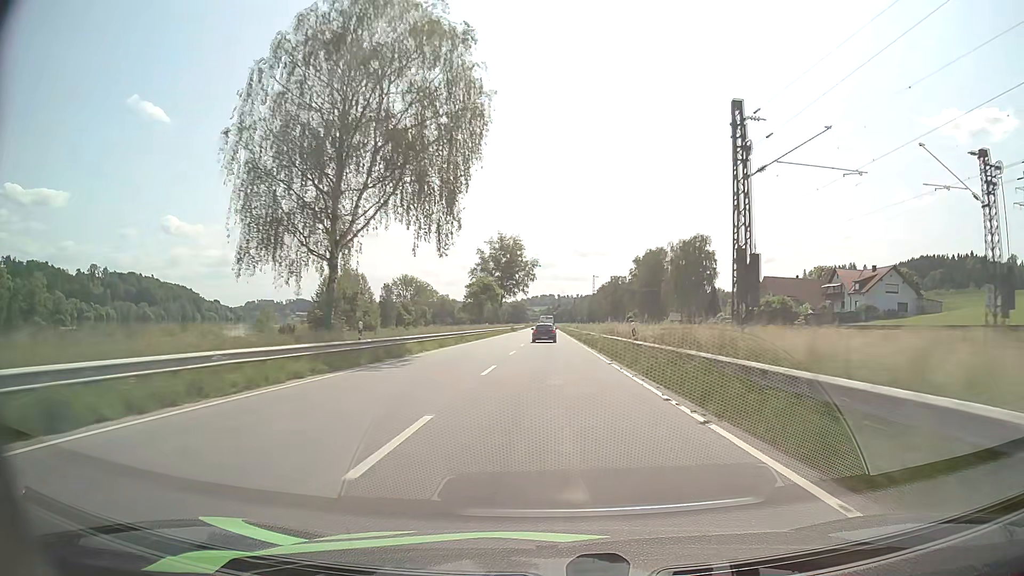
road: primary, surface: asphalt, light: Day
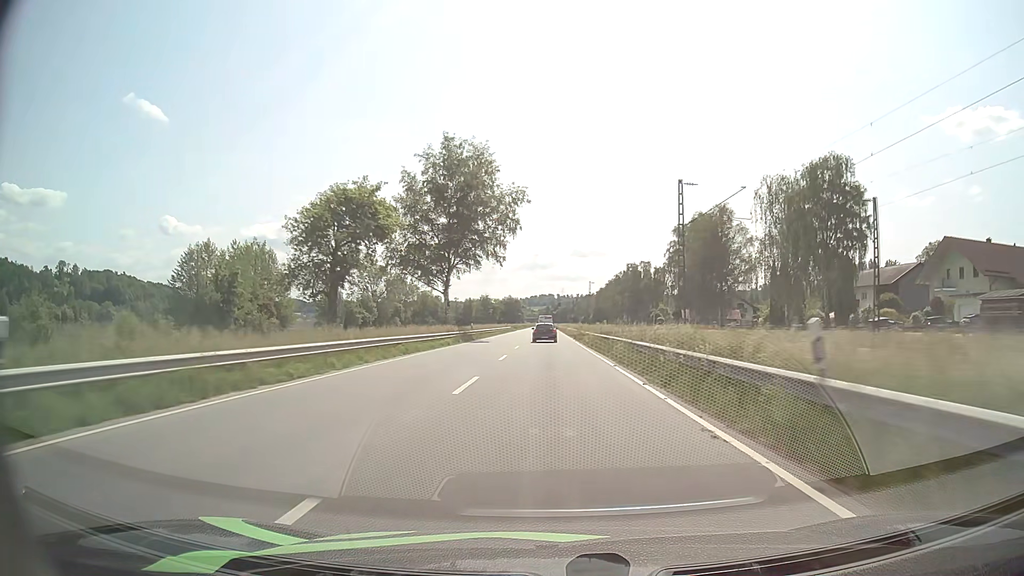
(+0.1, +65.2) m; 0°
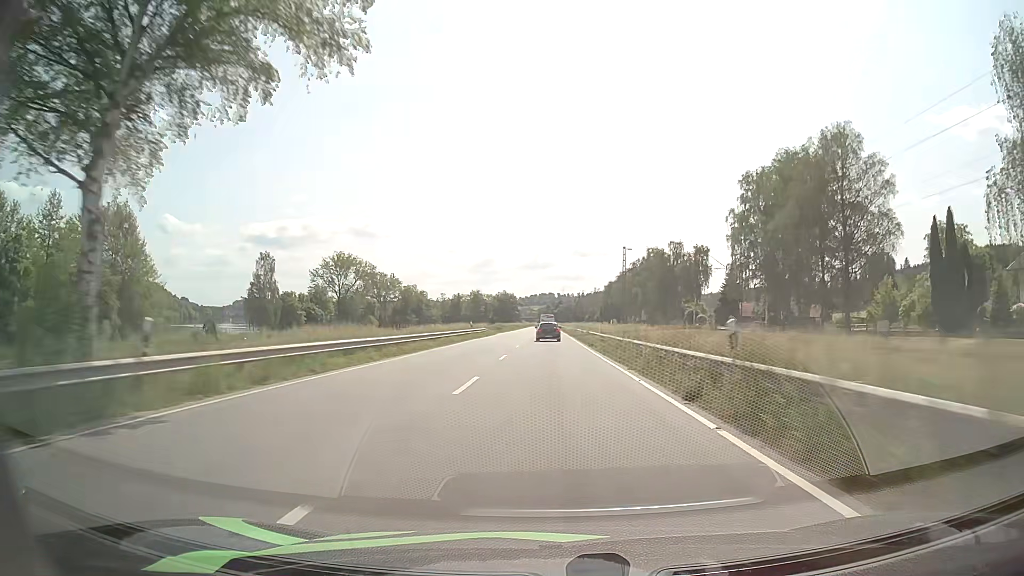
(-0.1, +48.5) m; 0°
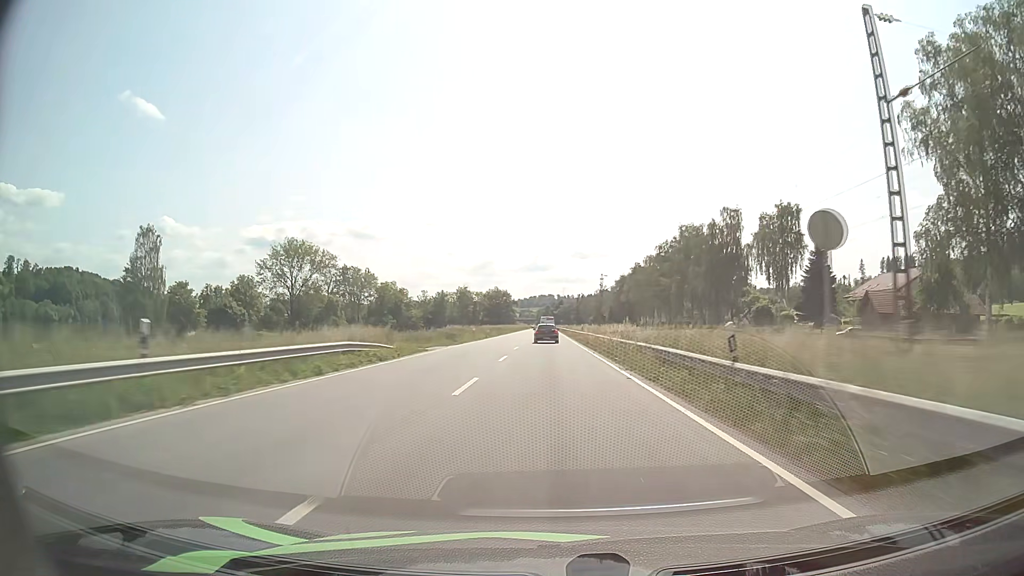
(-0.1, +48.2) m; 0°
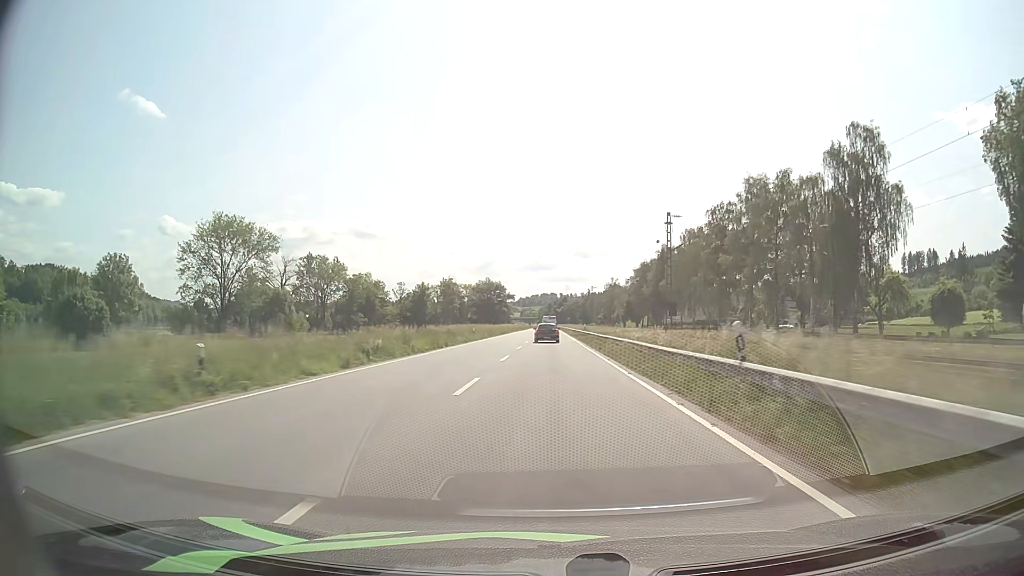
(0.0, +48.3) m; 0°
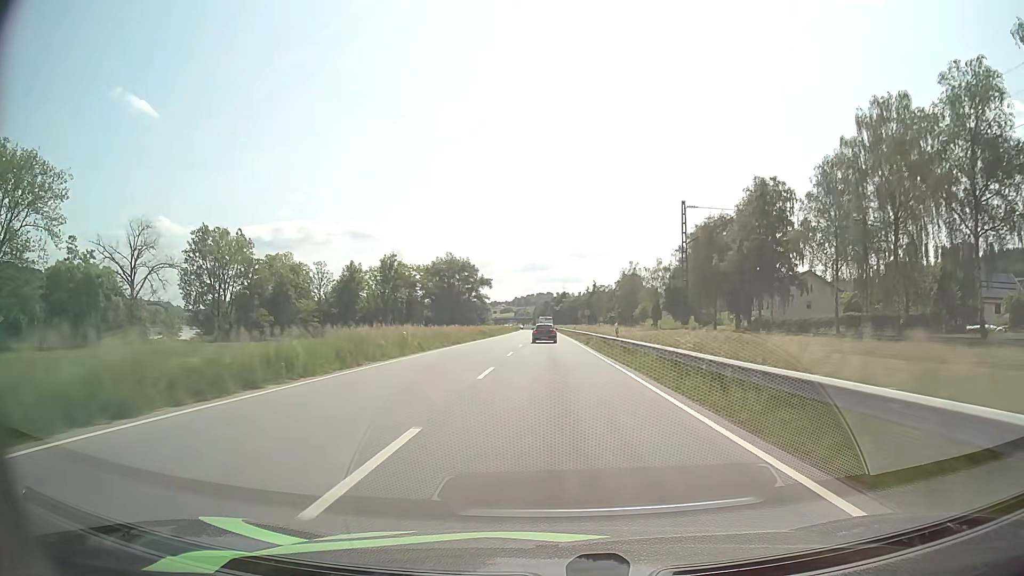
(+0.1, +80.7) m; 0°
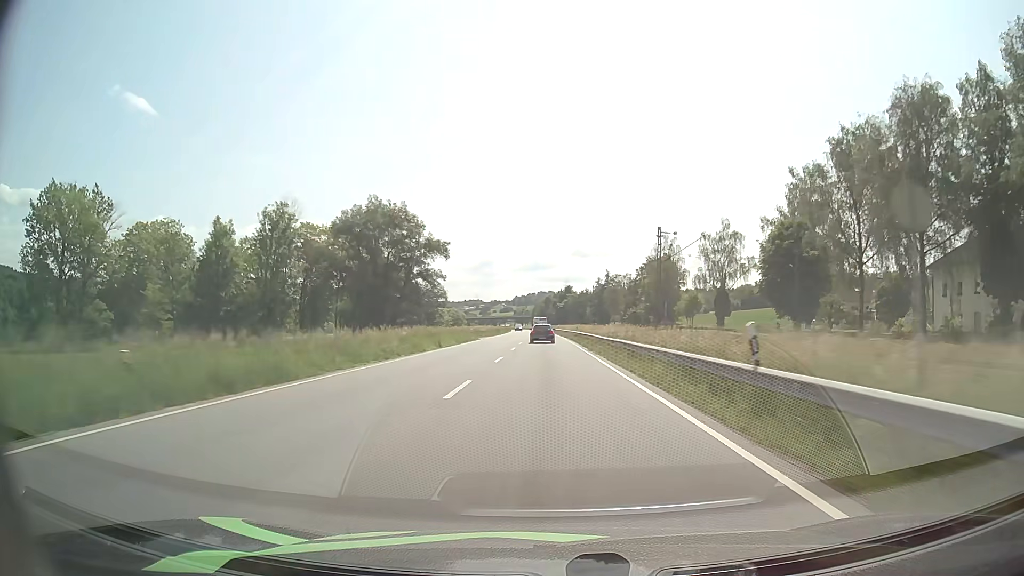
(+0.1, +64.8) m; 0°
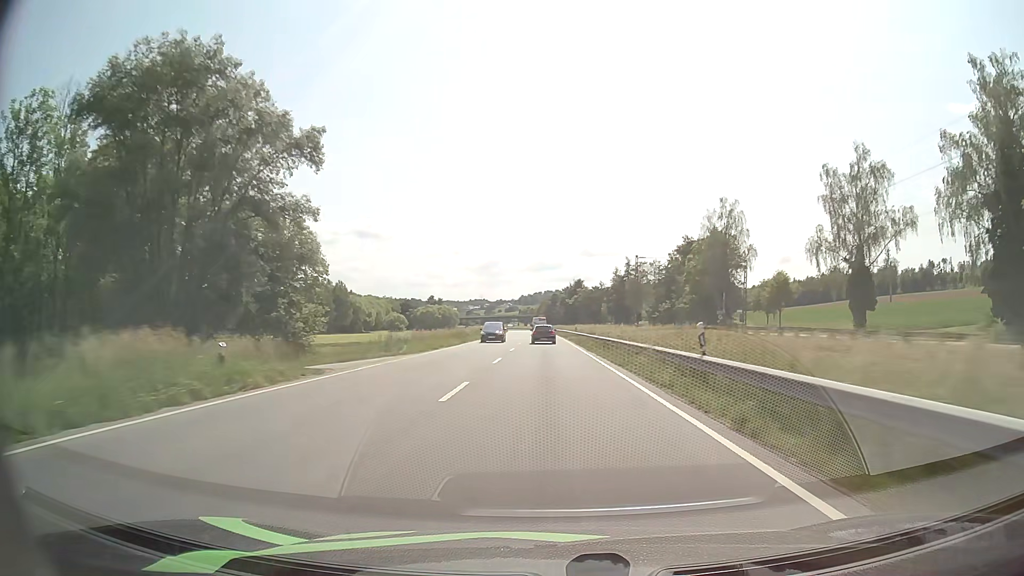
(-0.2, +48.8) m; -1°
(0, +10) (0, +20) (0, +30) (0, +40) (0, +50) (-1, +60) (-1, +70) (-1, +80) (-1, +90) (-1, +100) m
